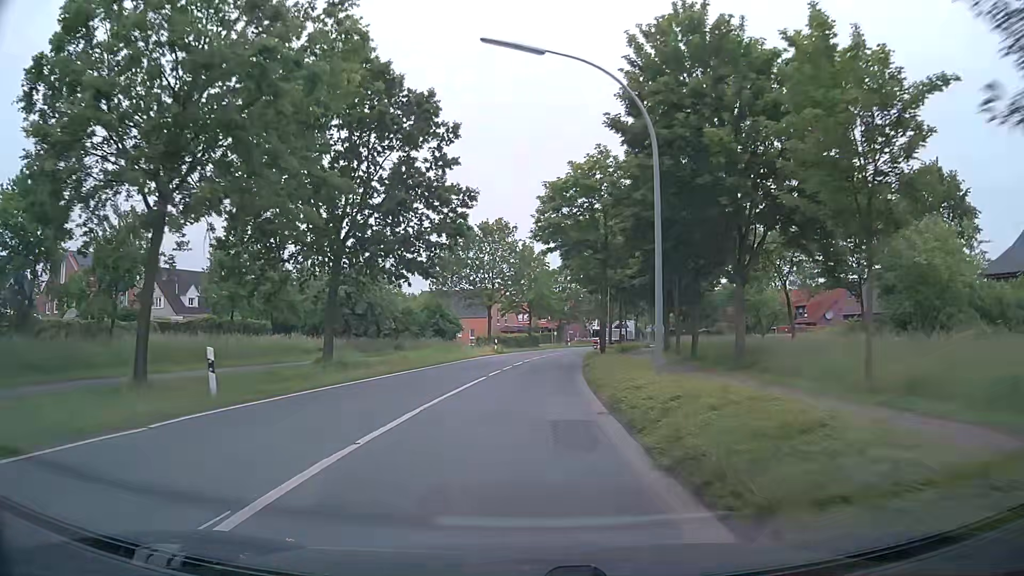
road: secondary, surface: asphalt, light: Day
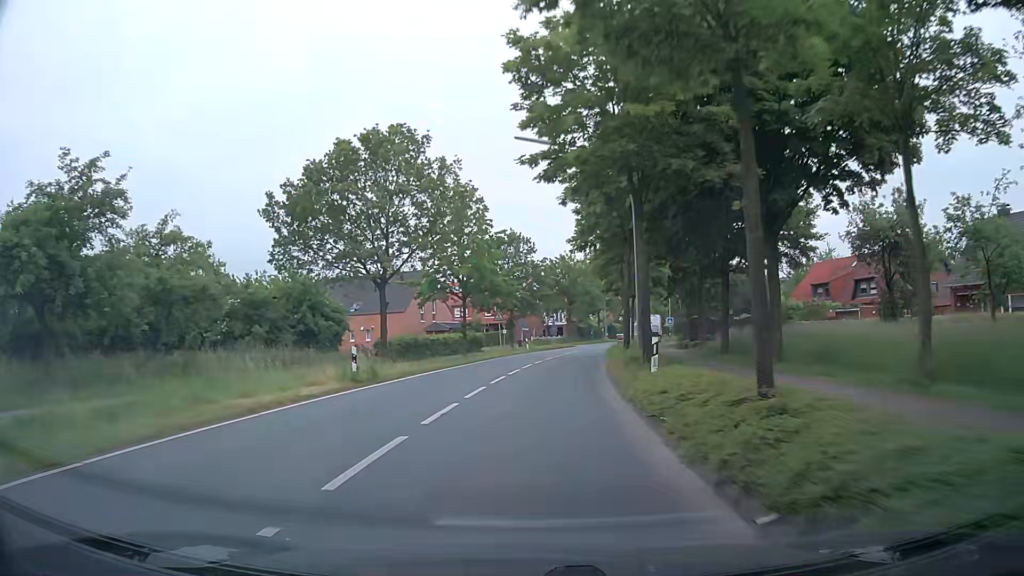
(+0.3, +31.0) m; +3°
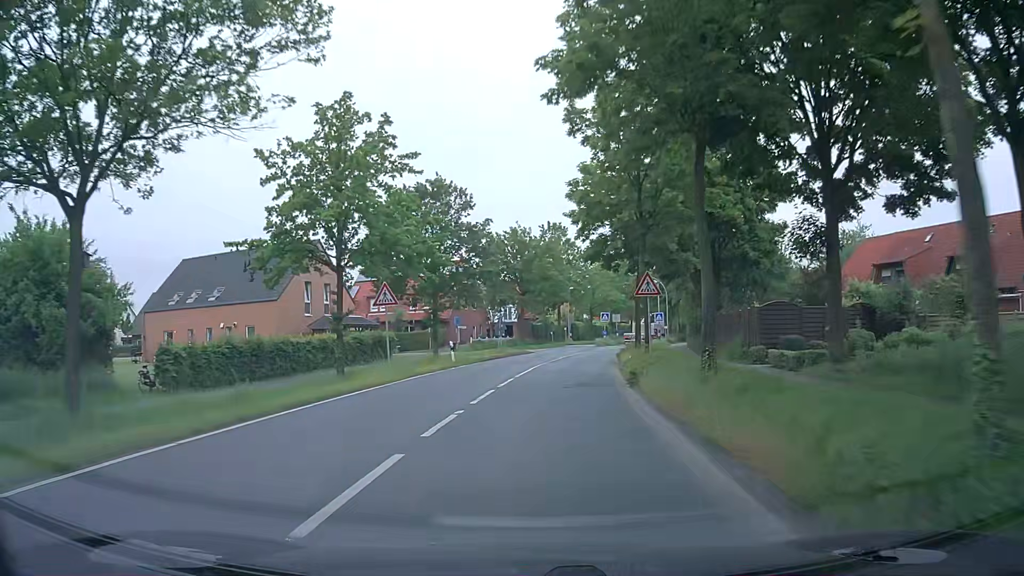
(+0.9, +23.2) m; +5°
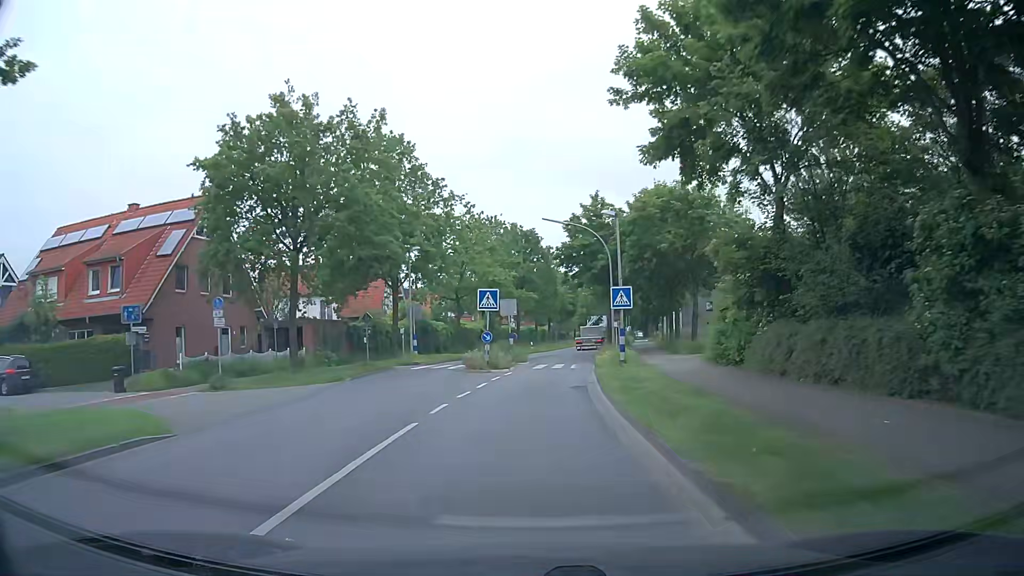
(+3.5, +38.5) m; +11°
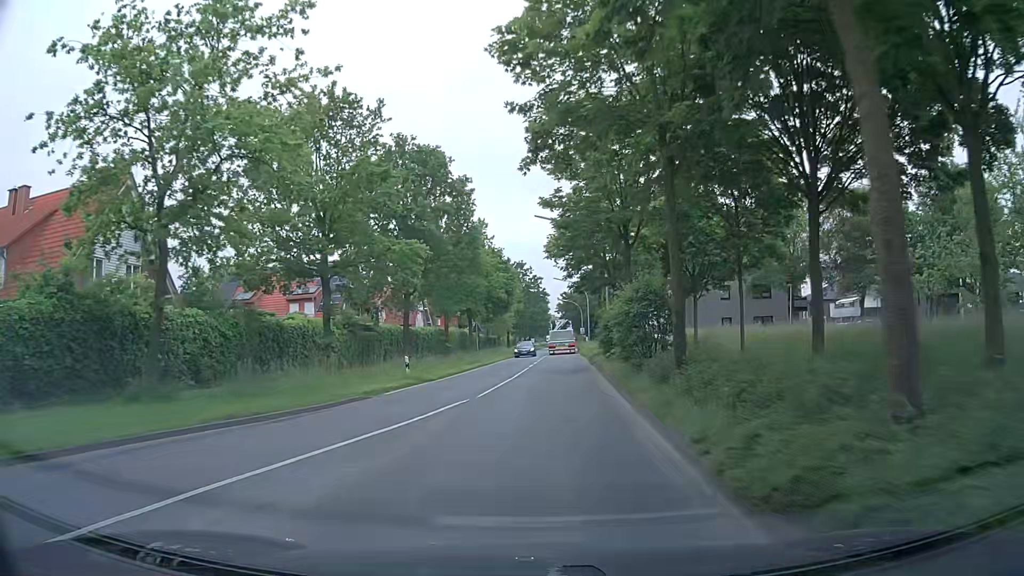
(+1.9, +38.8) m; +5°
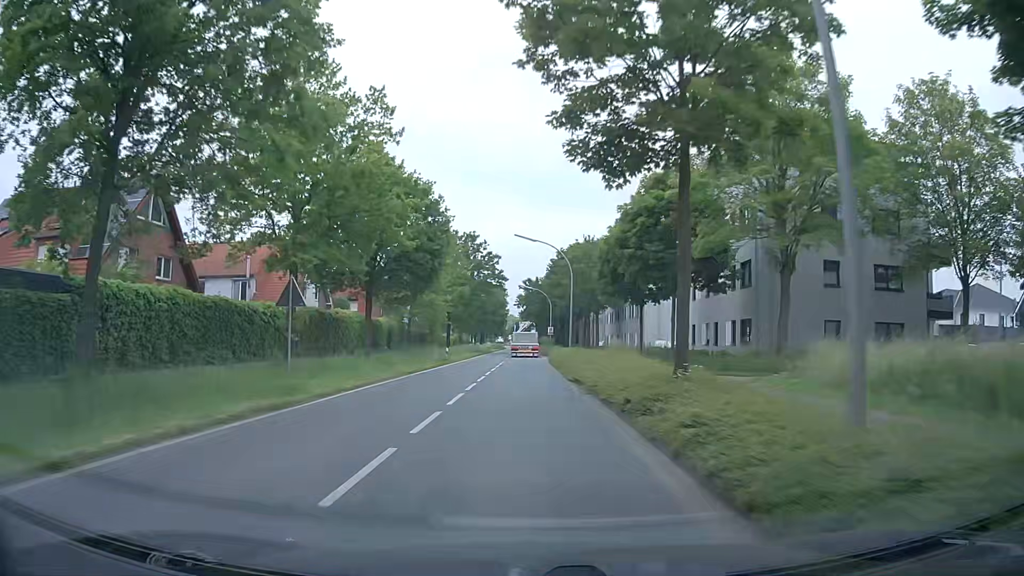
(+1.4, +31.1) m; +4°
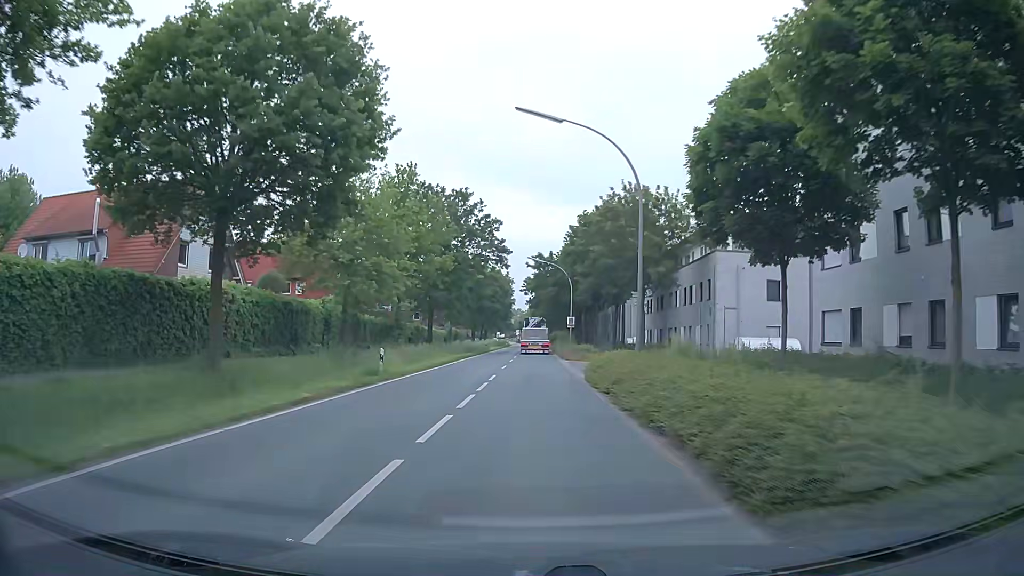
(-0.1, +23.3) m; 0°
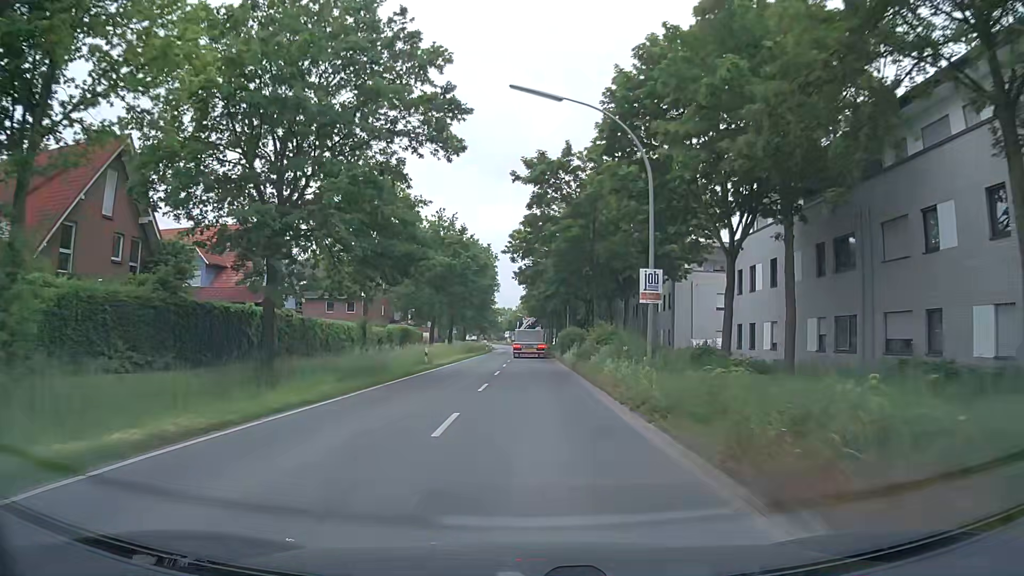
(+0.1, +39.1) m; 0°
(0, +10) (0, +20) (0, +30) (0, +40) (0, +50) (0, +60) (0, +70) (0, +80) (0, +90) (0, +100) m
